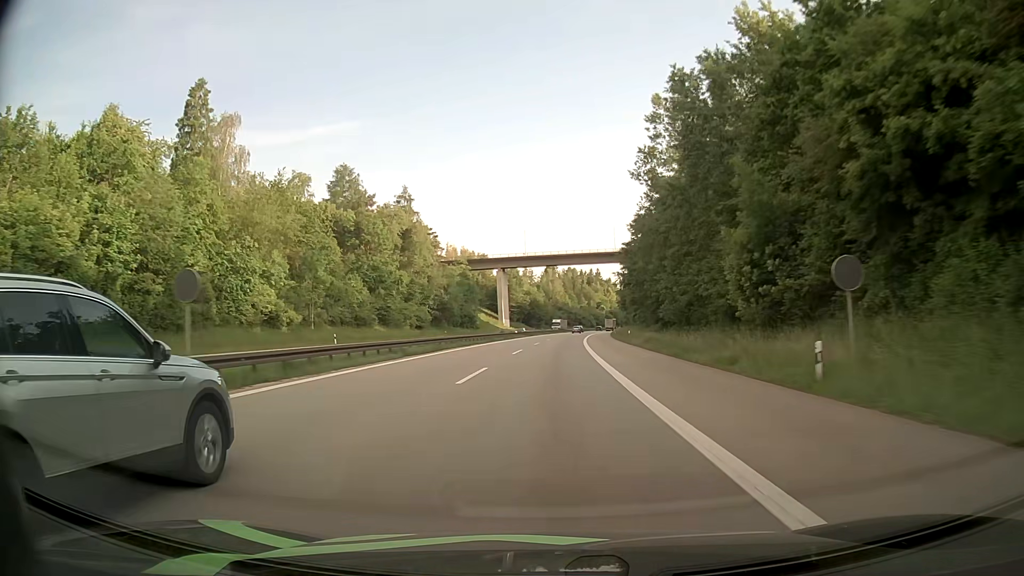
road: motorway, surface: asphalt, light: Day
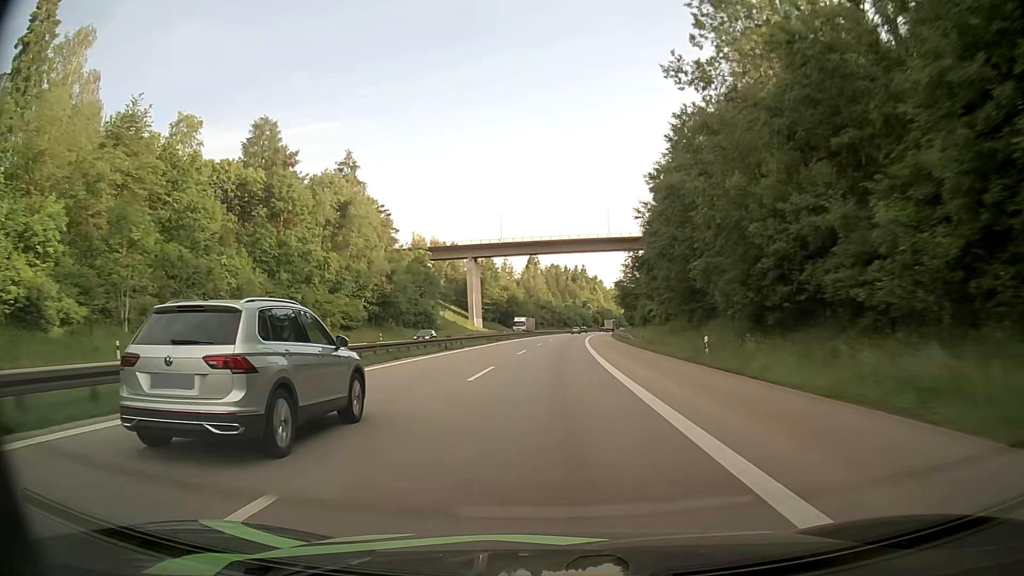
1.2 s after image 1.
(+0.4, +34.9) m; +1°
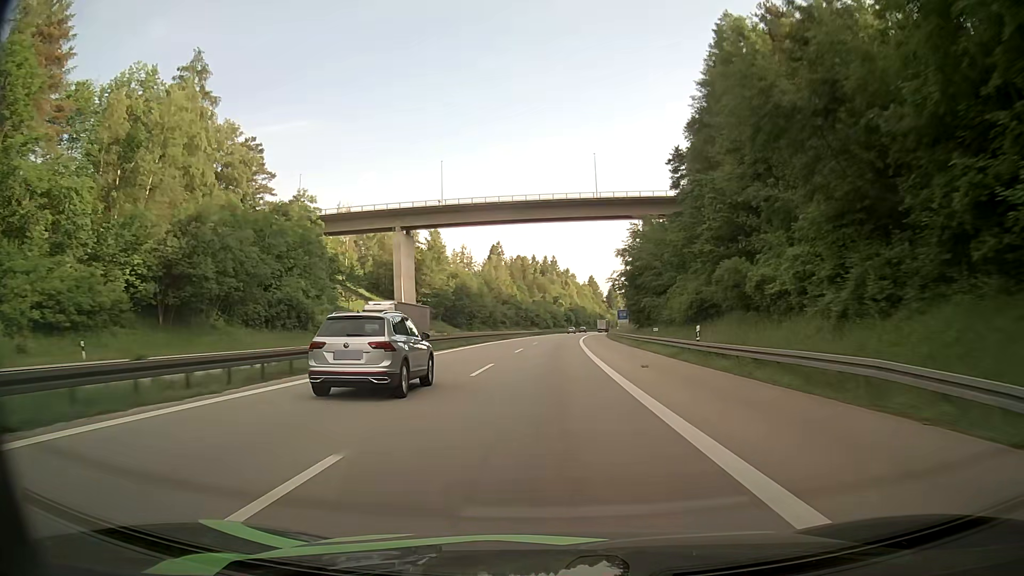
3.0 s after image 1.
(+1.2, +52.4) m; +3°
(0, +10) (0, +20) (0, +30) (+1, +40) (+1, +50) (+1, +60) (+2, +70) (+2, +80) (+3, +90) (+4, +100) m
